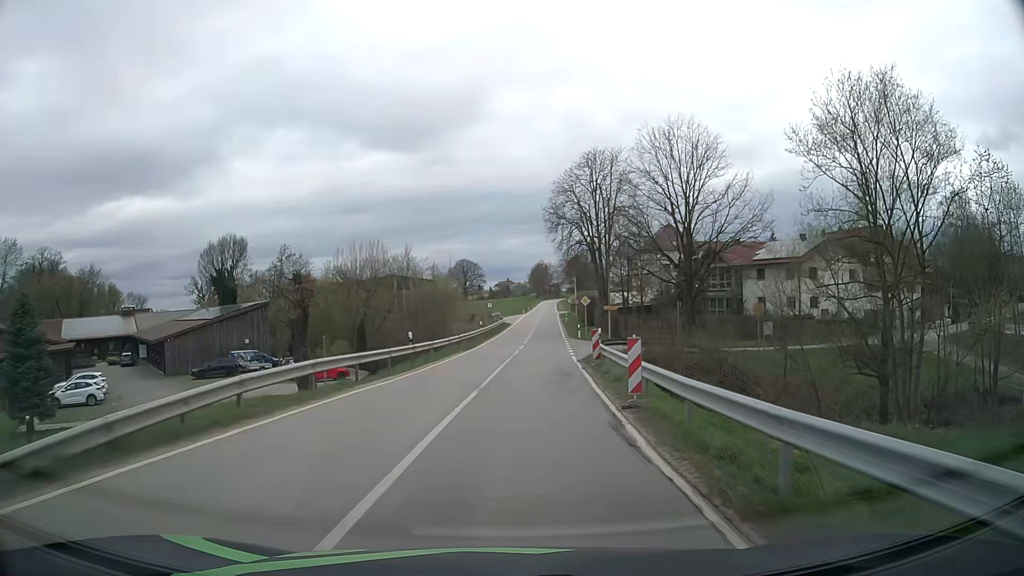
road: secondary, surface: asphalt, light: Day
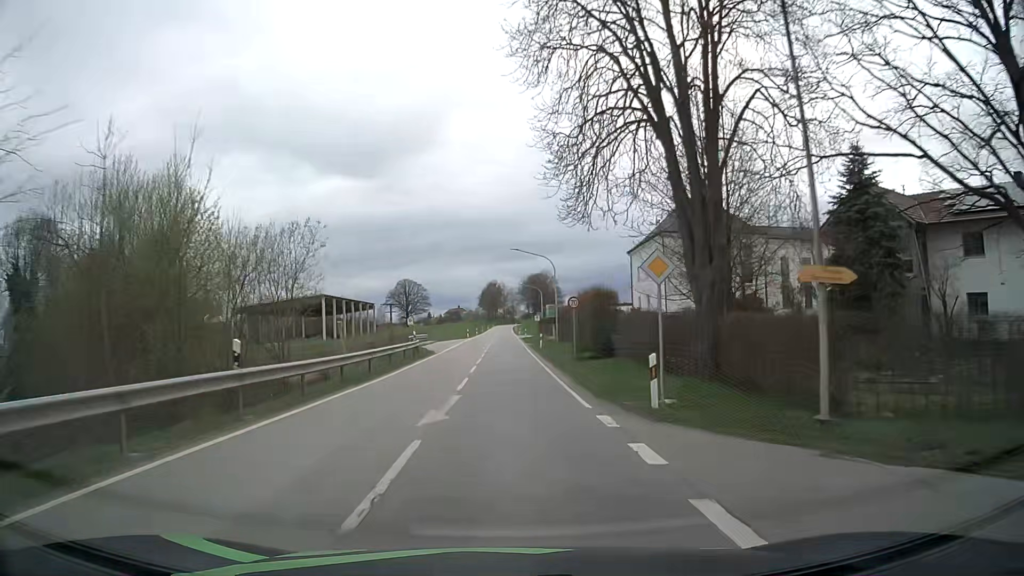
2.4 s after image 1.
(+2.0, +39.6) m; +4°
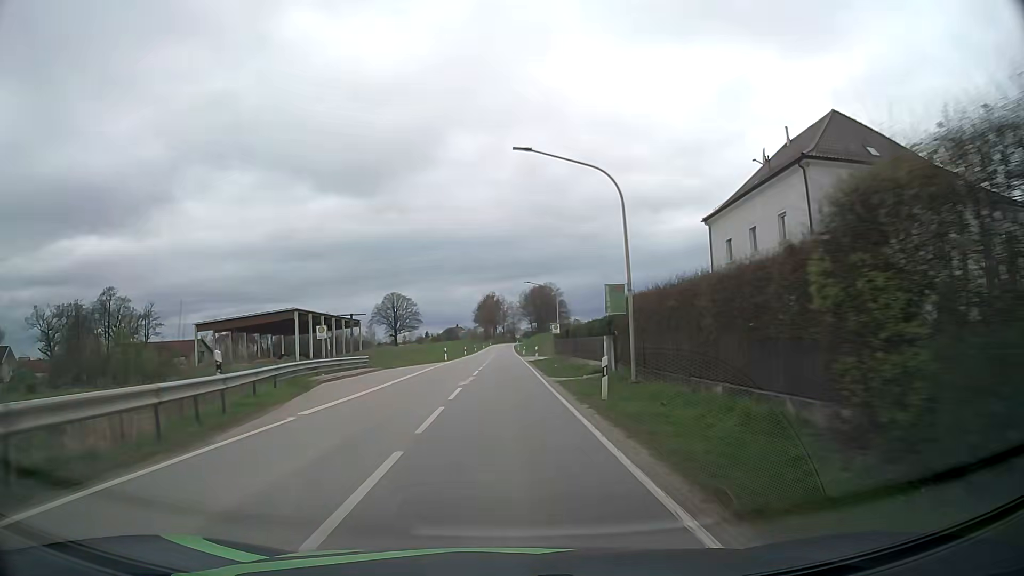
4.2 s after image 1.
(0.0, +30.2) m; 0°
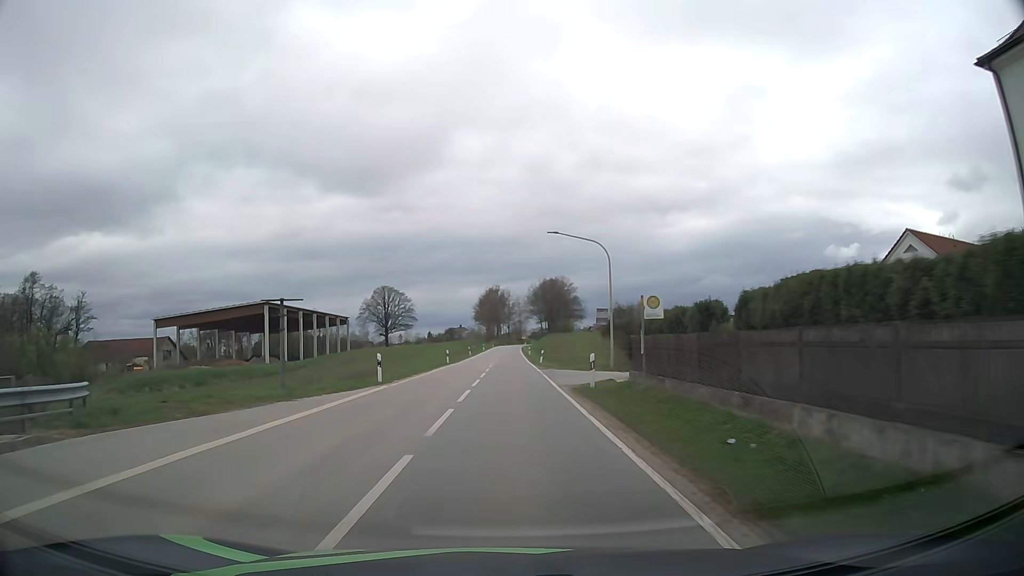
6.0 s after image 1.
(-0.1, +30.4) m; 0°
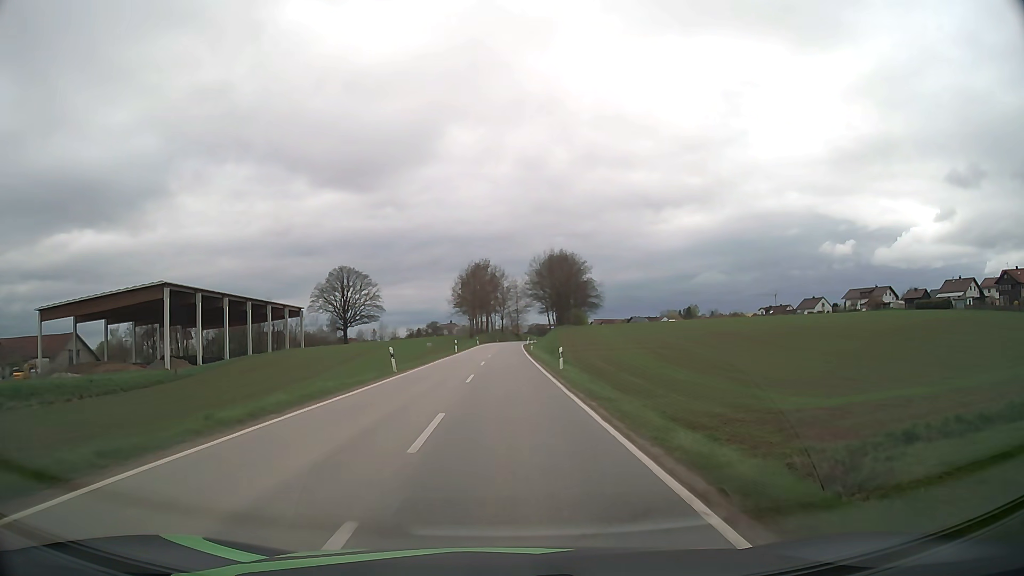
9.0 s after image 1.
(+0.1, +51.3) m; 0°
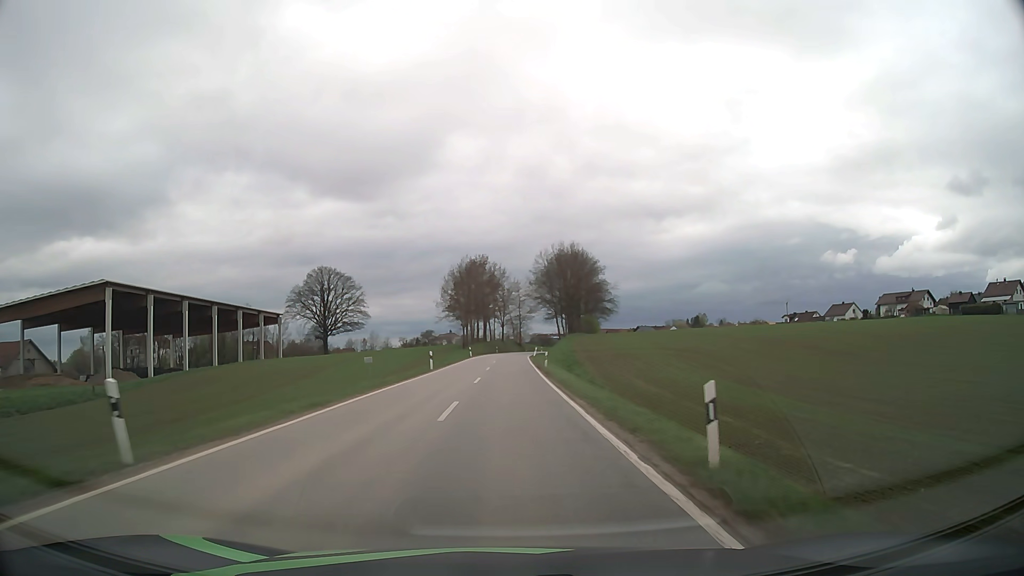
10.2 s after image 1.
(+0.1, +20.9) m; 0°
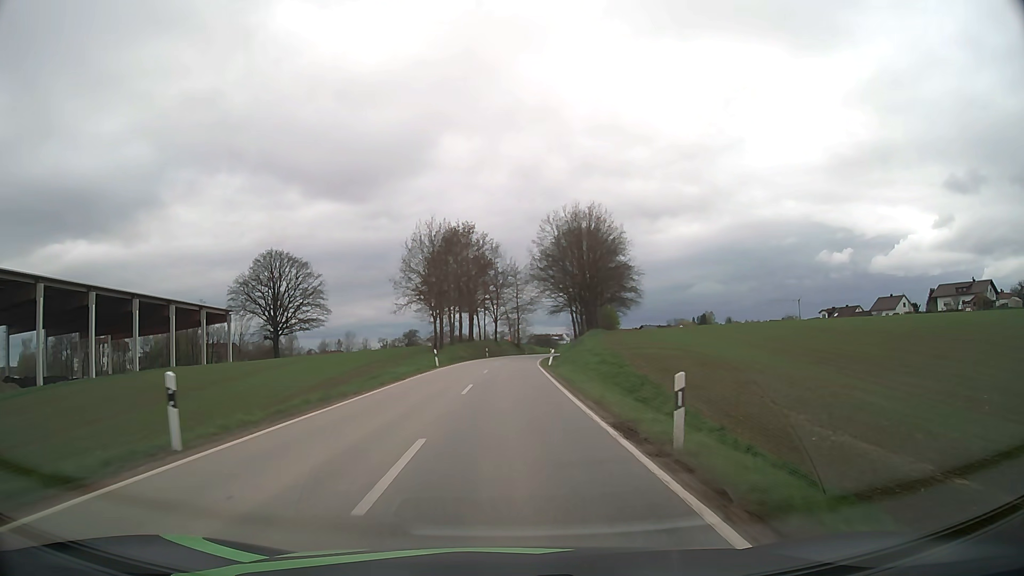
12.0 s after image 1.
(+0.1, +31.7) m; +1°
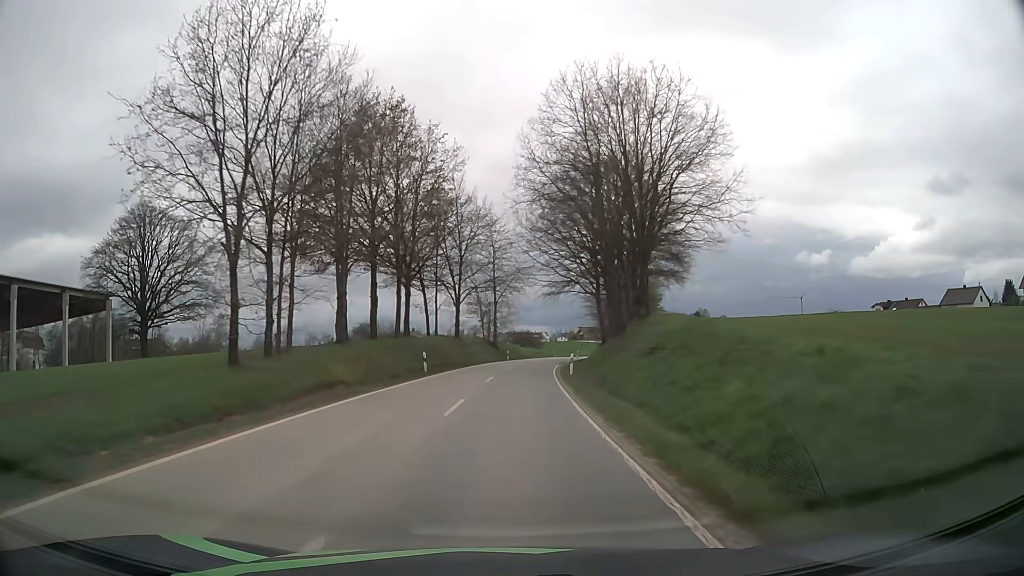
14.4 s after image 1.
(+0.5, +42.3) m; +2°
(0, +10) (0, +20) (+1, +30) (+1, +40) (+2, +50) (+3, +60) (+5, +70) (+7, +80) (+9, +89) (+12, +99) m
